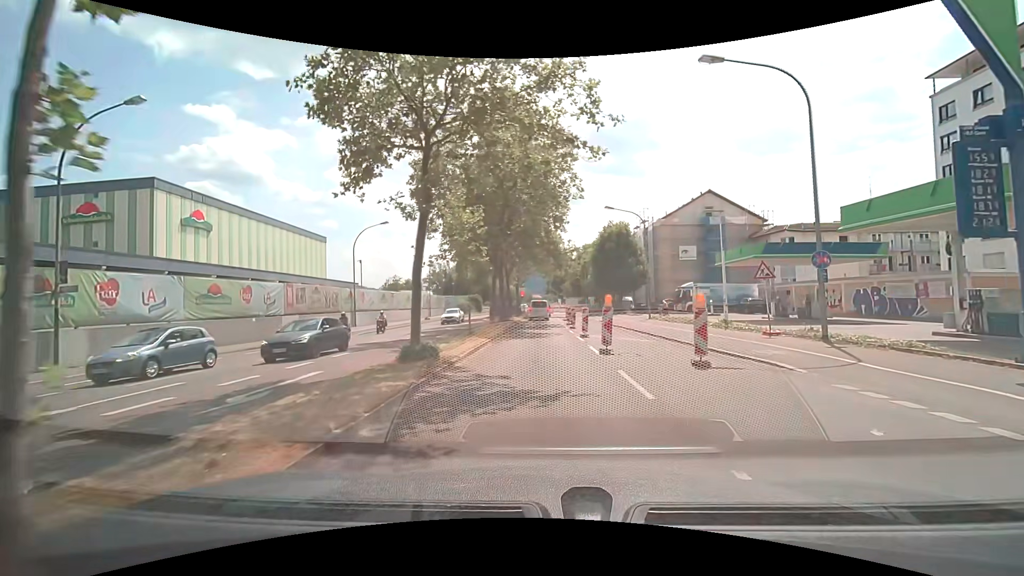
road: secondary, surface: asphalt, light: Day
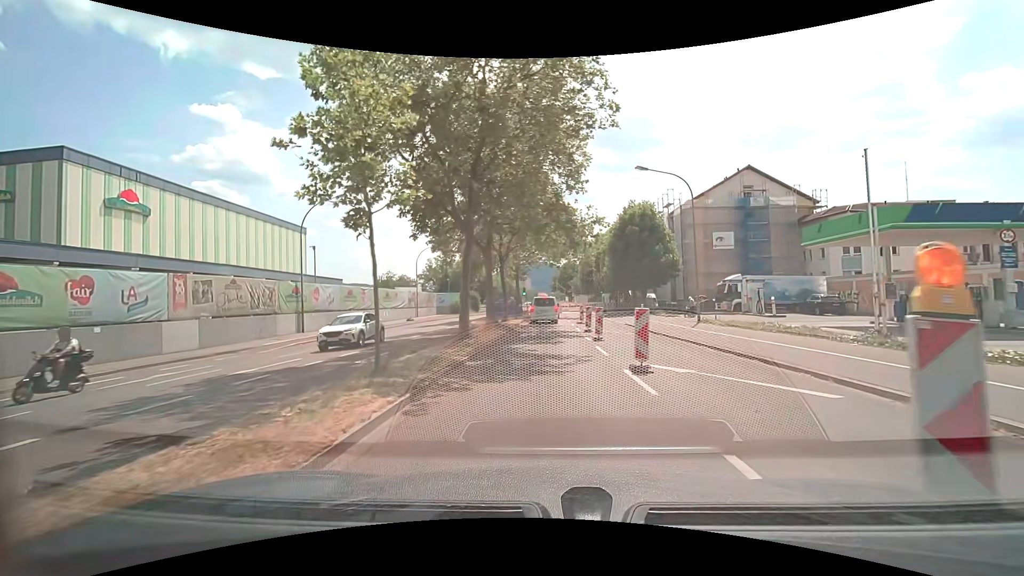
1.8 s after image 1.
(-0.2, +11.7) m; -1°
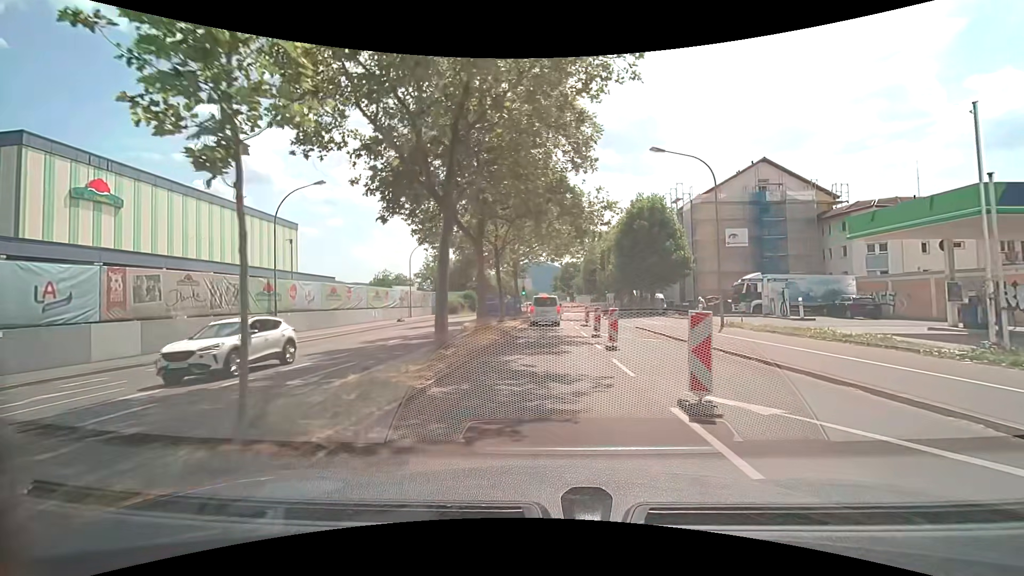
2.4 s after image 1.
(0.0, +3.8) m; -1°
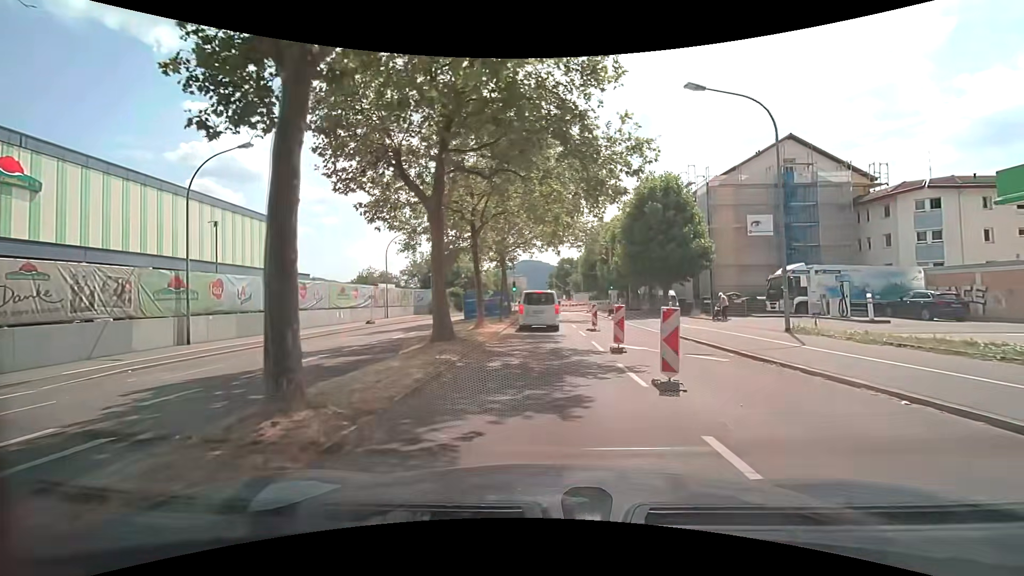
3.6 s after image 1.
(0.0, +7.6) m; +1°
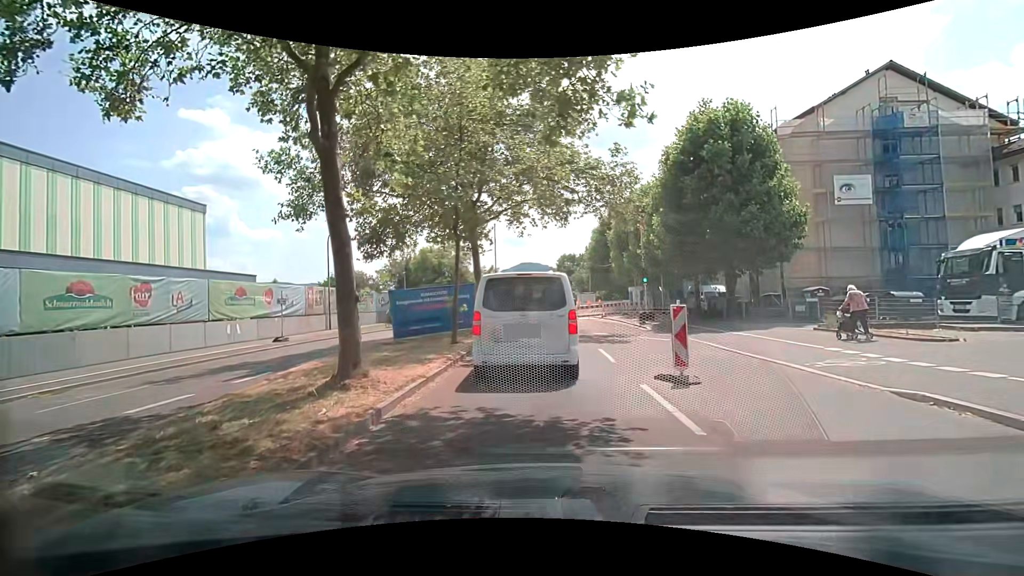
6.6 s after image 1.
(0.0, +14.7) m; +2°
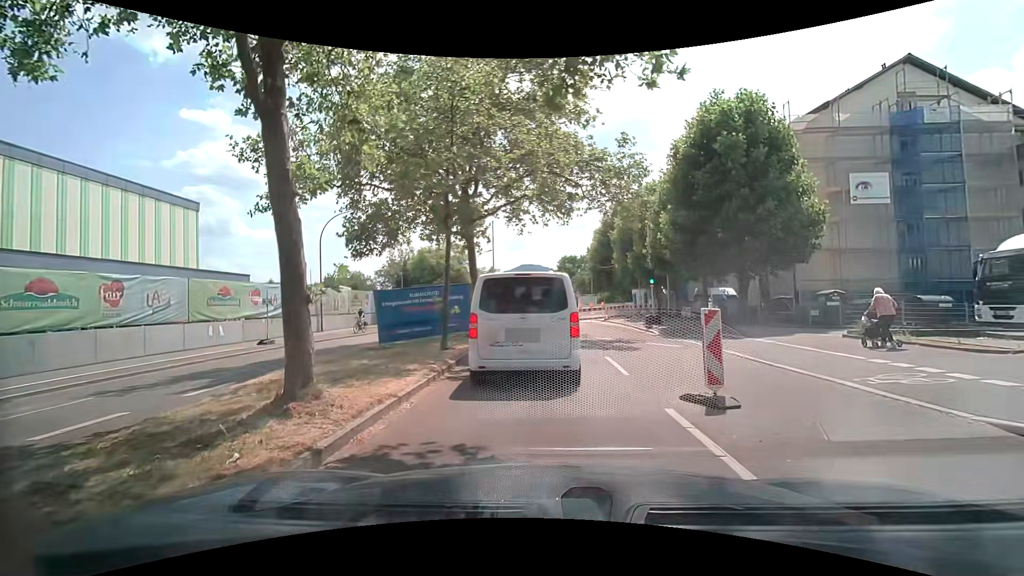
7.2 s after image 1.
(-0.1, +1.6) m; -1°
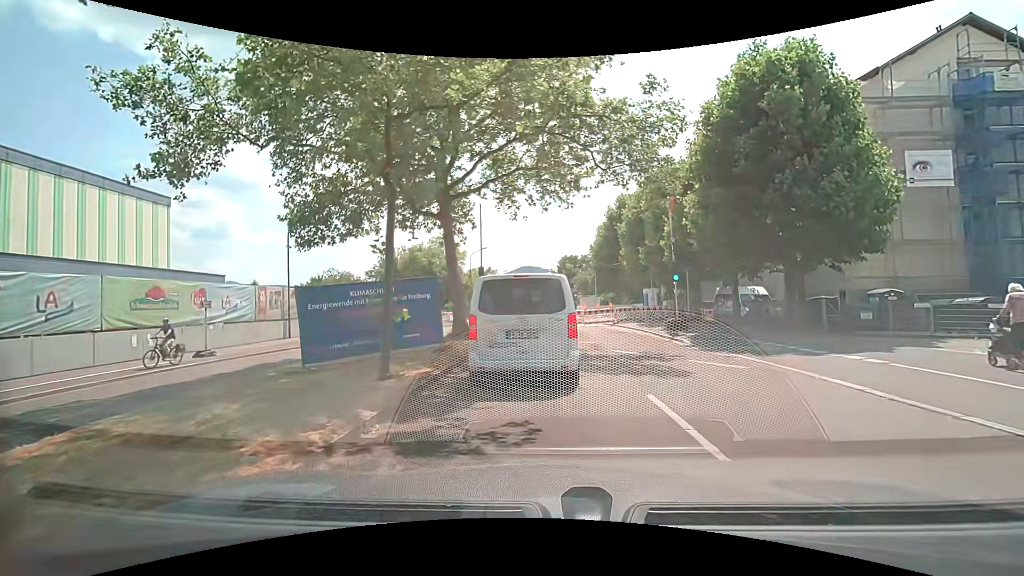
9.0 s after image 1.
(-0.1, +5.2) m; +1°
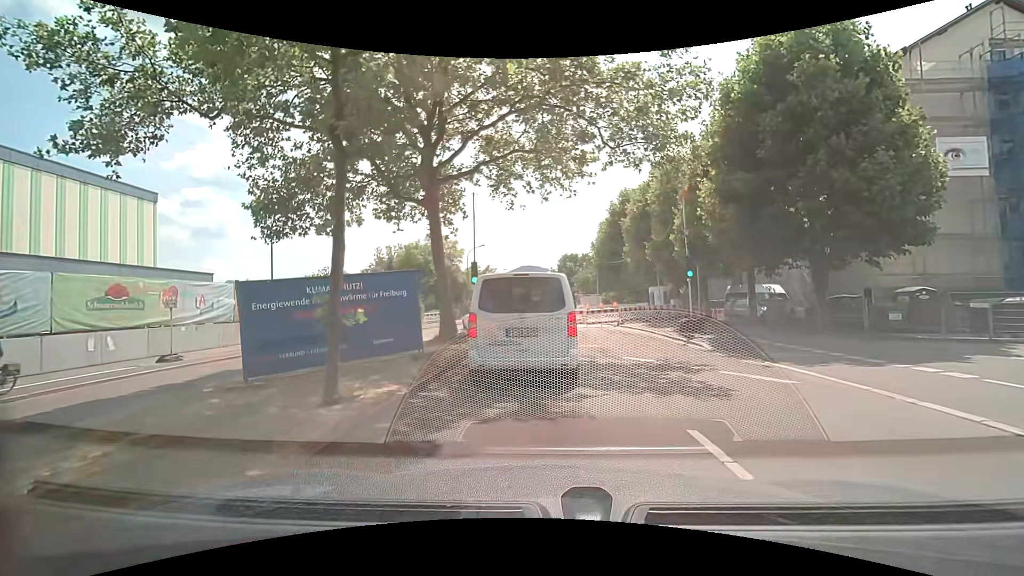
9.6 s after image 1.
(-0.1, +2.2) m; -1°
